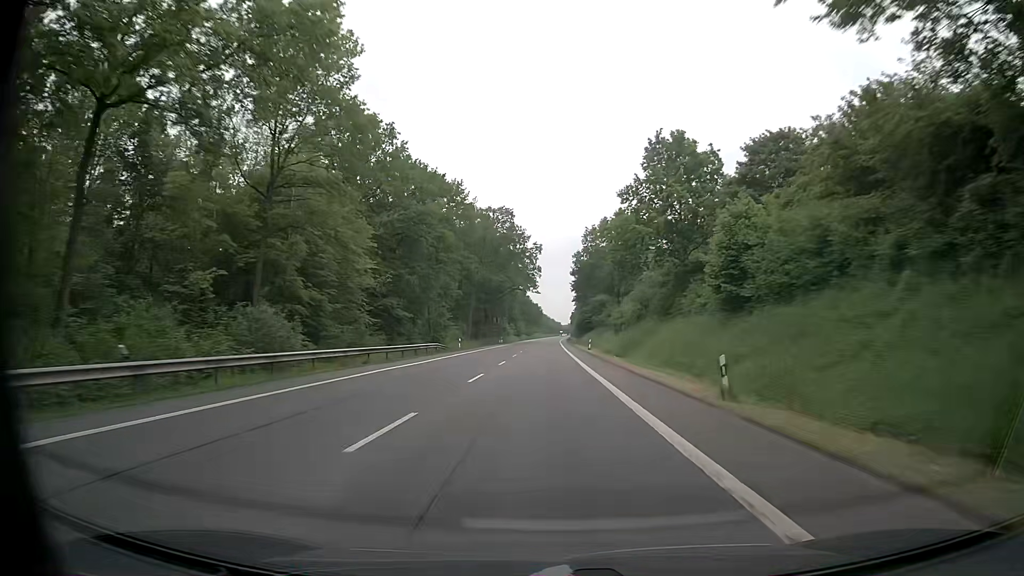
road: primary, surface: asphalt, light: Day
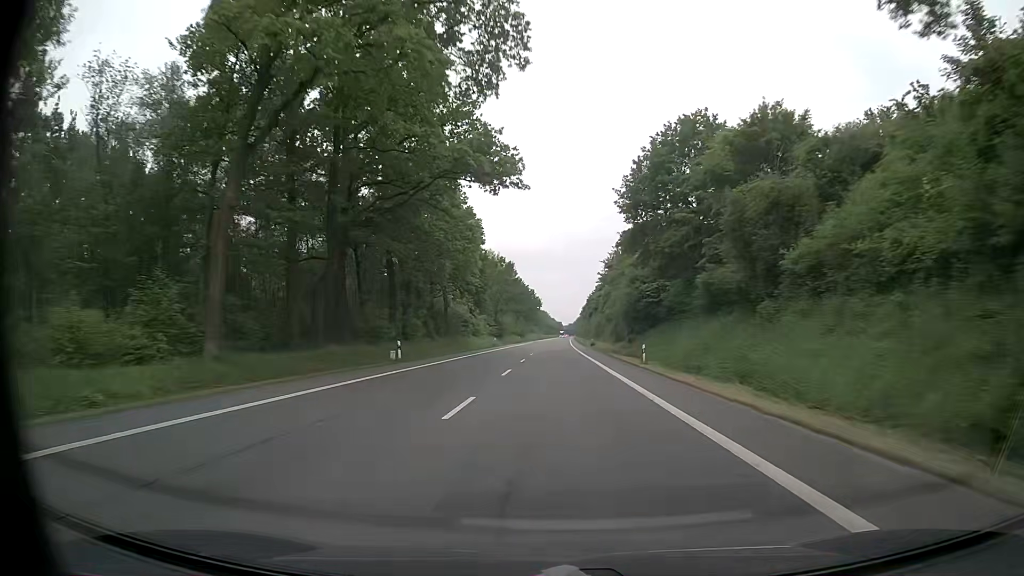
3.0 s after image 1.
(-0.6, +81.0) m; 0°
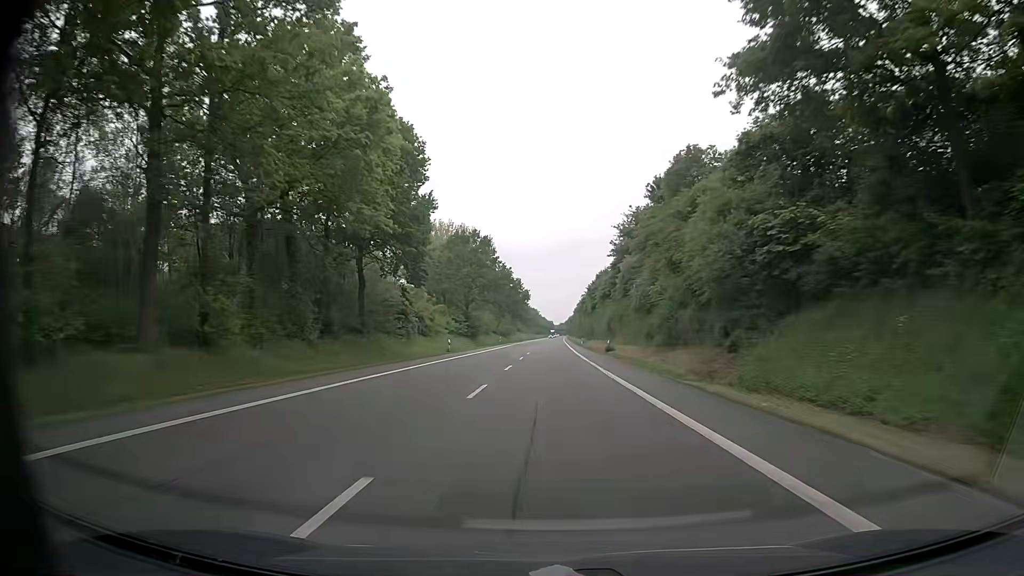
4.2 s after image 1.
(+0.2, +32.5) m; +1°
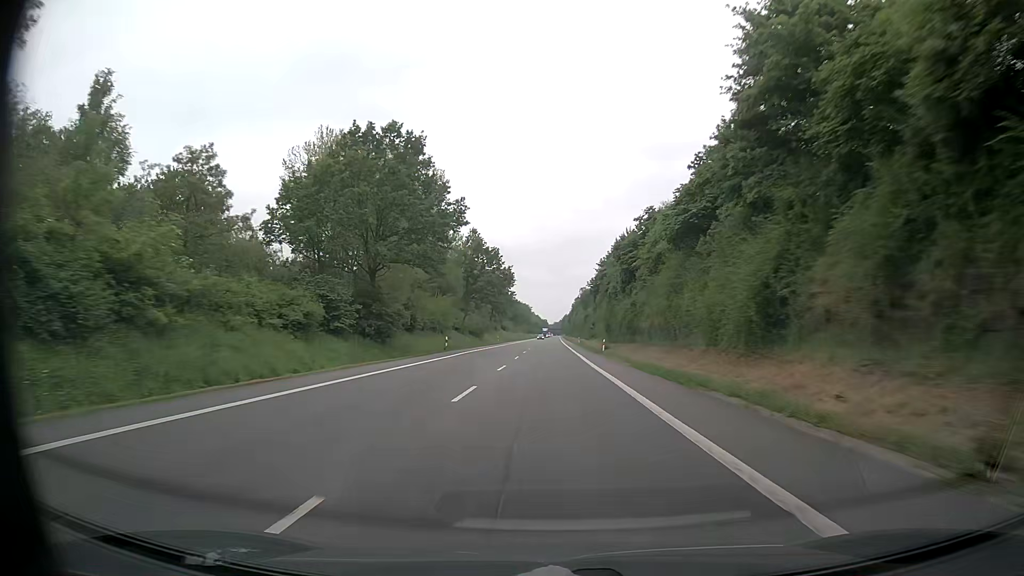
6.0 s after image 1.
(+0.3, +48.9) m; +1°
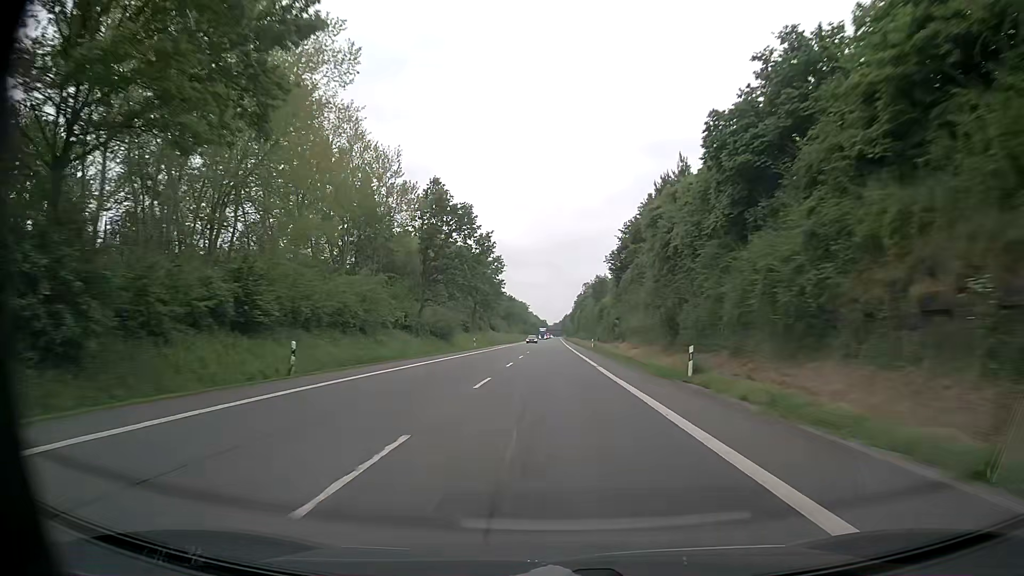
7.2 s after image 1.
(-0.1, +32.6) m; 0°
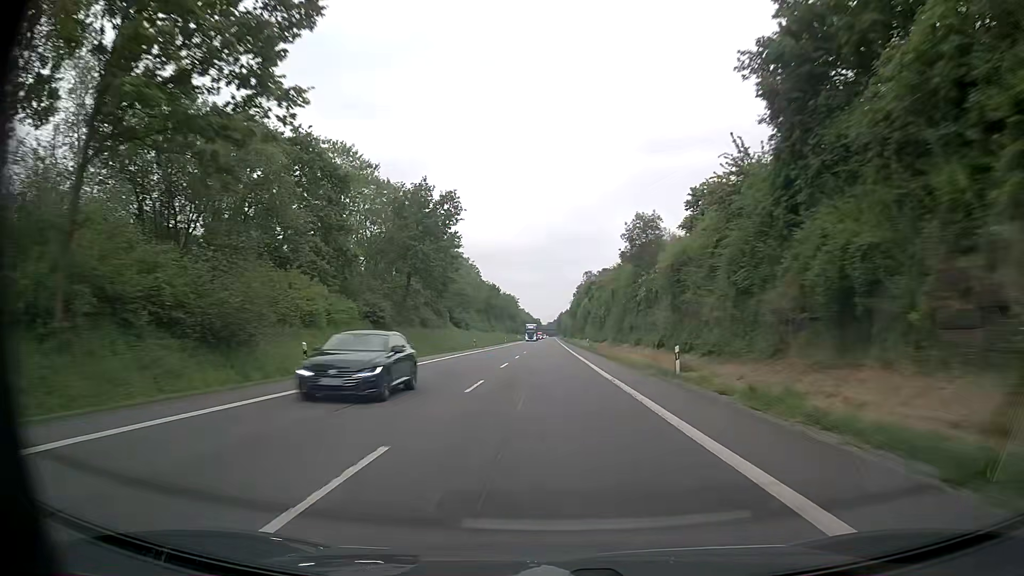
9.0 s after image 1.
(+0.2, +48.8) m; 0°
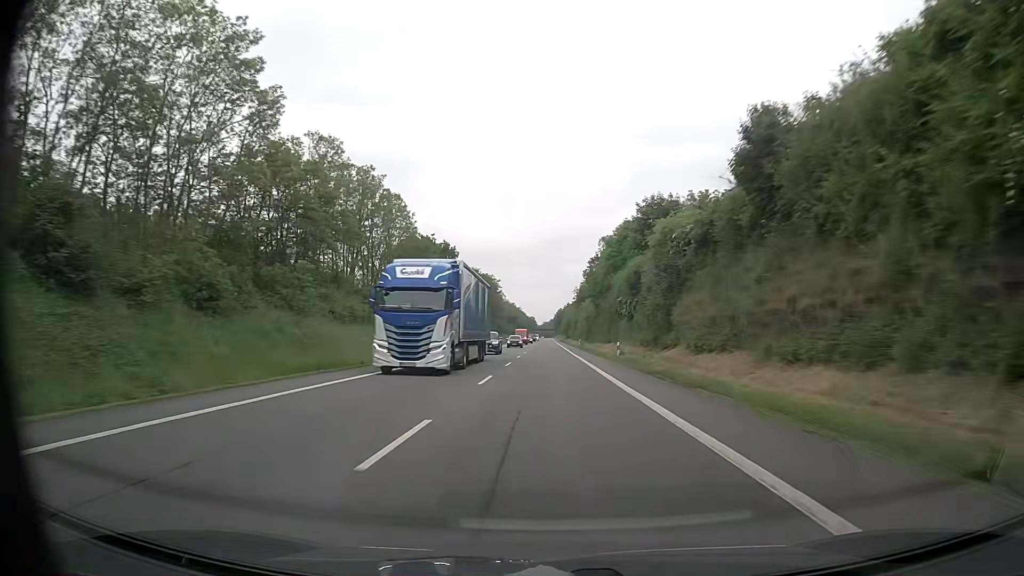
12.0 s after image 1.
(0.0, +81.4) m; 0°
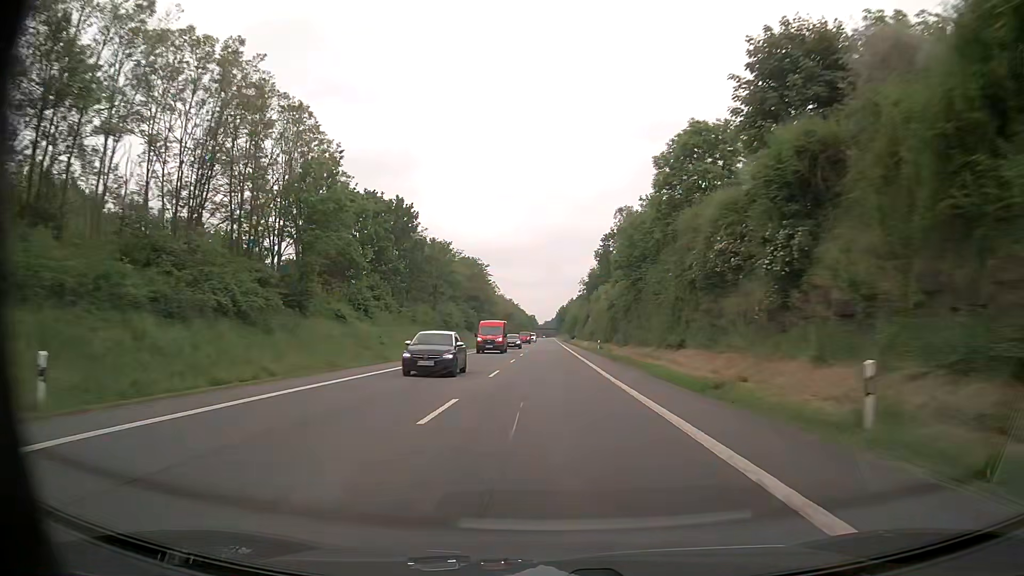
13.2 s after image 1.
(0.0, +32.6) m; 0°
(0, +10) (0, +20) (0, +30) (0, +40) (0, +50) (0, +60) (0, +70) (0, +80) (0, +90) (0, +100) m
